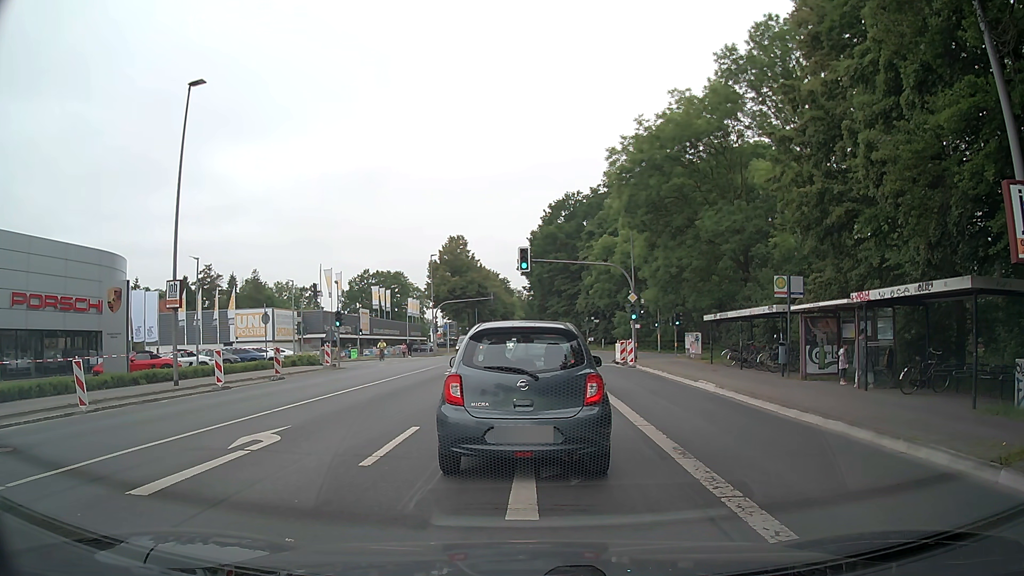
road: secondary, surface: asphalt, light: Day
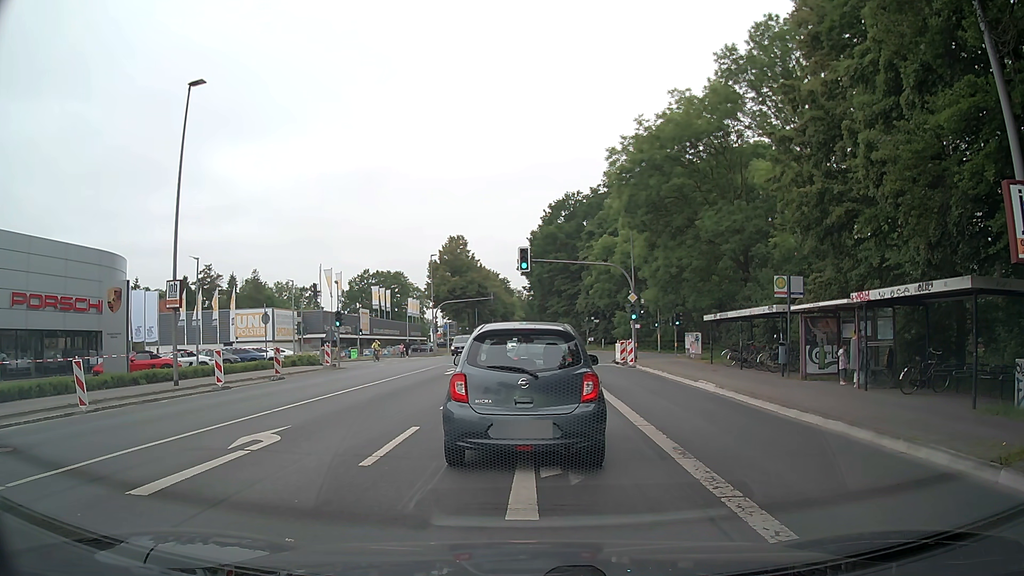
(0.0, 0.0) m; 0°
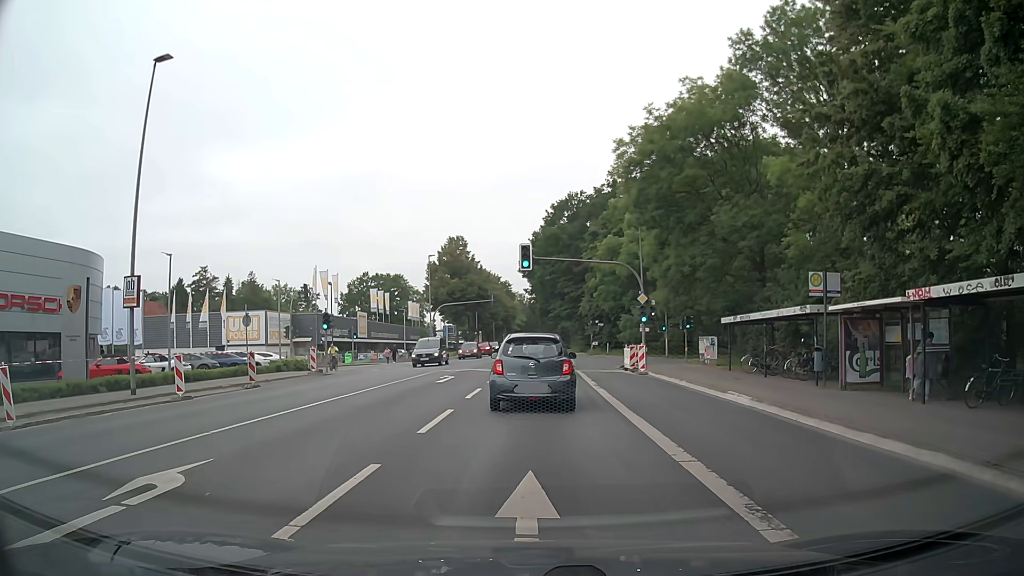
(0.0, +3.1) m; 0°
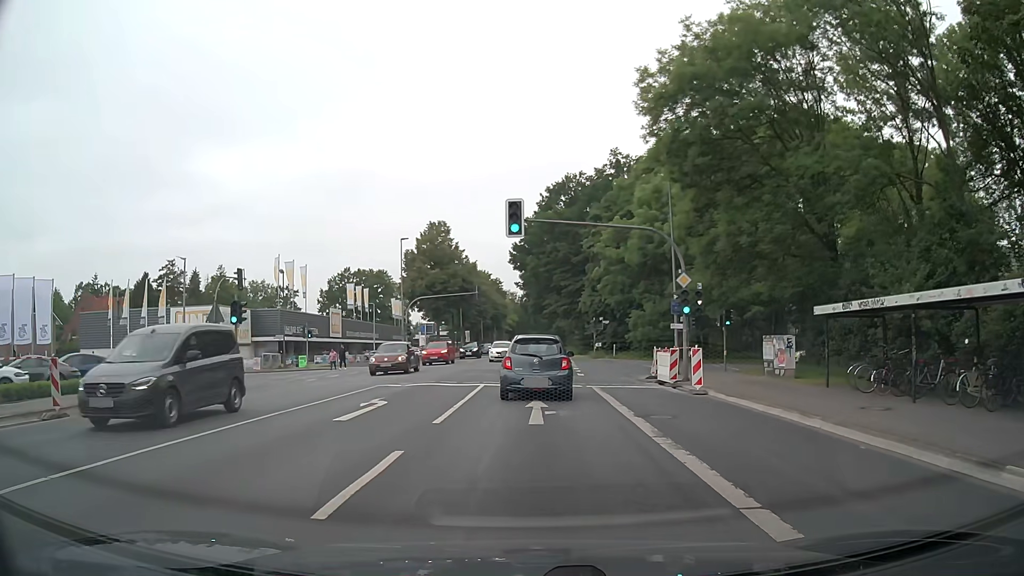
(0.0, +11.6) m; 0°
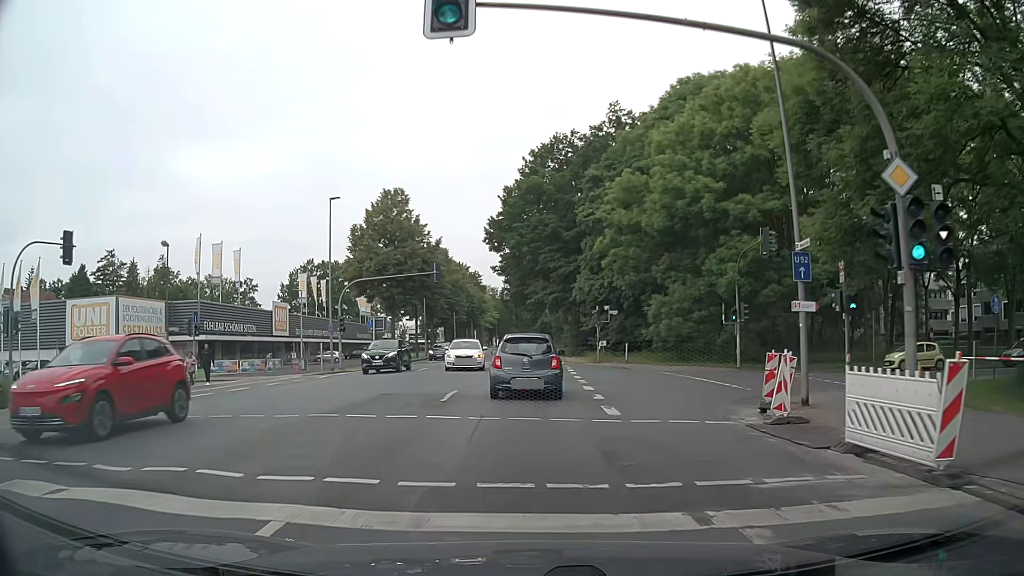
(+0.4, +16.3) m; +2°
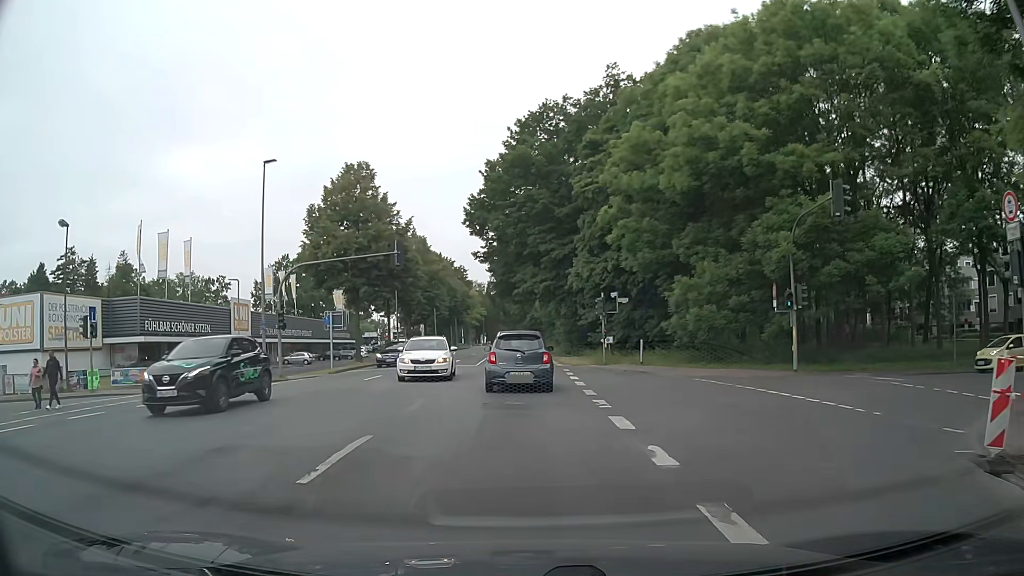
(0.0, +9.1) m; 0°
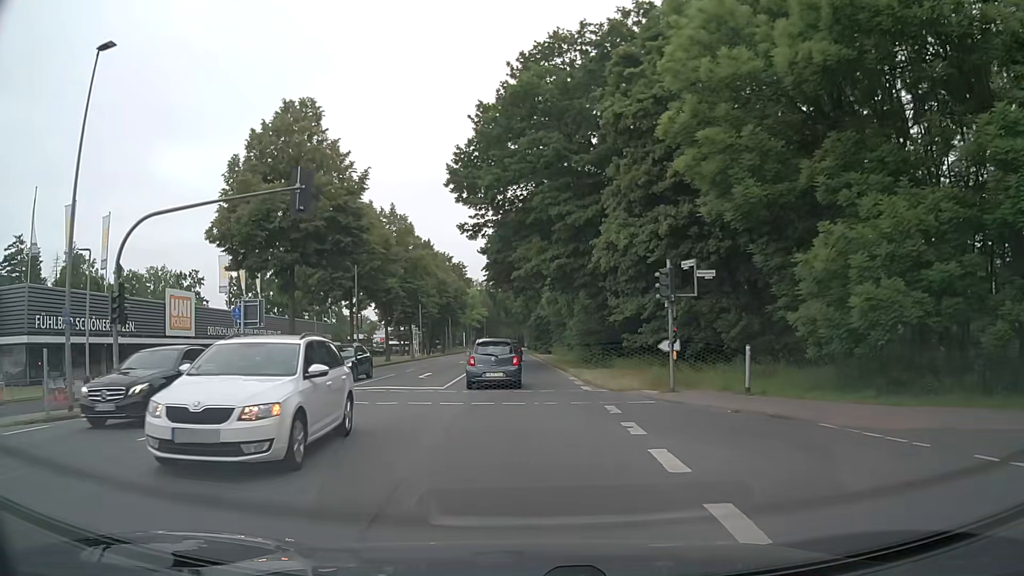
(+0.1, +15.3) m; 0°
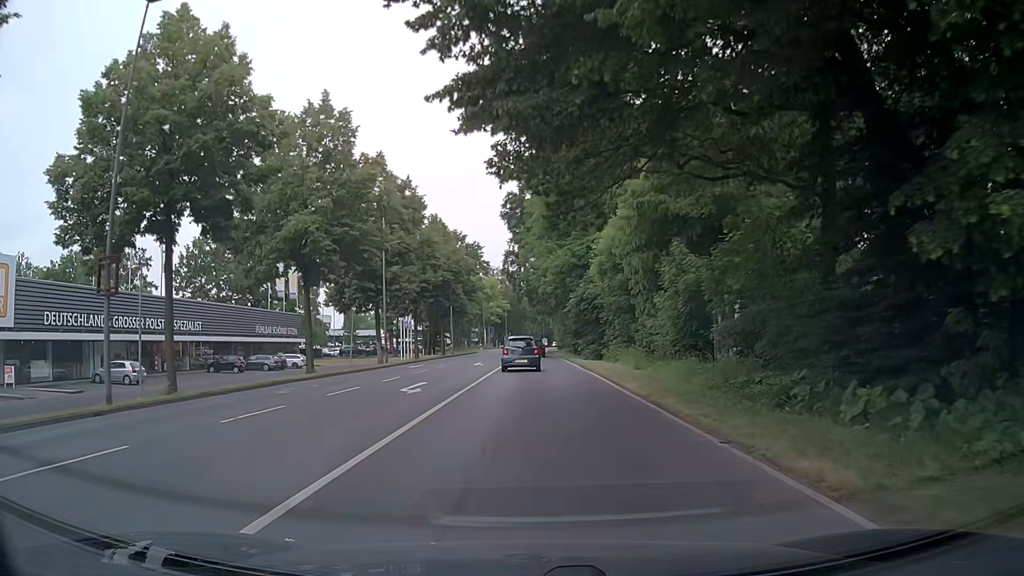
(-0.7, +29.9) m; -2°
(0, +10) (0, +20) (0, +30) (0, +40) (0, +50) (0, +60) (0, +70) (0, +80) (+1, +90) (+1, +100) m
